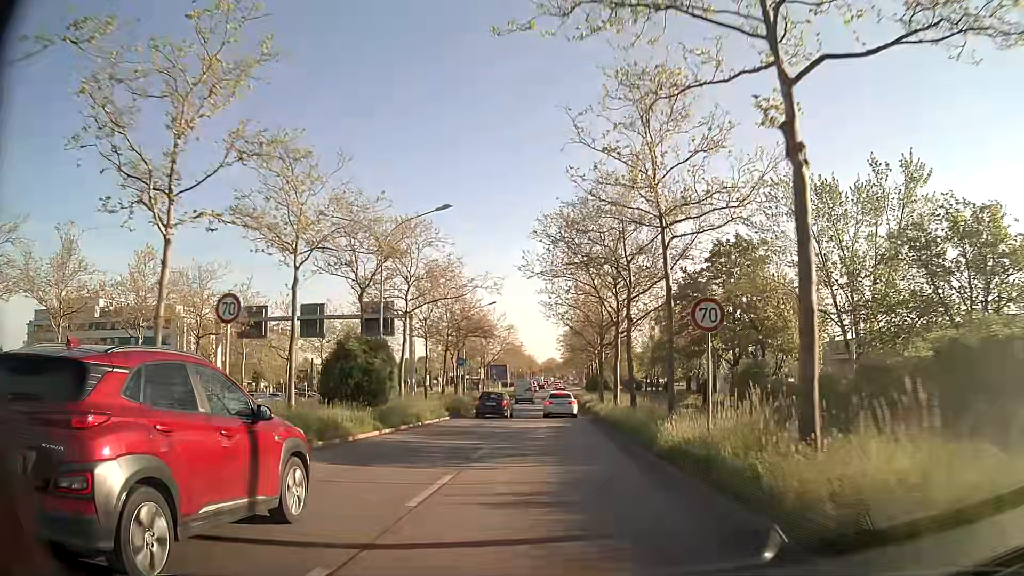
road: primary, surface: asphalt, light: Day
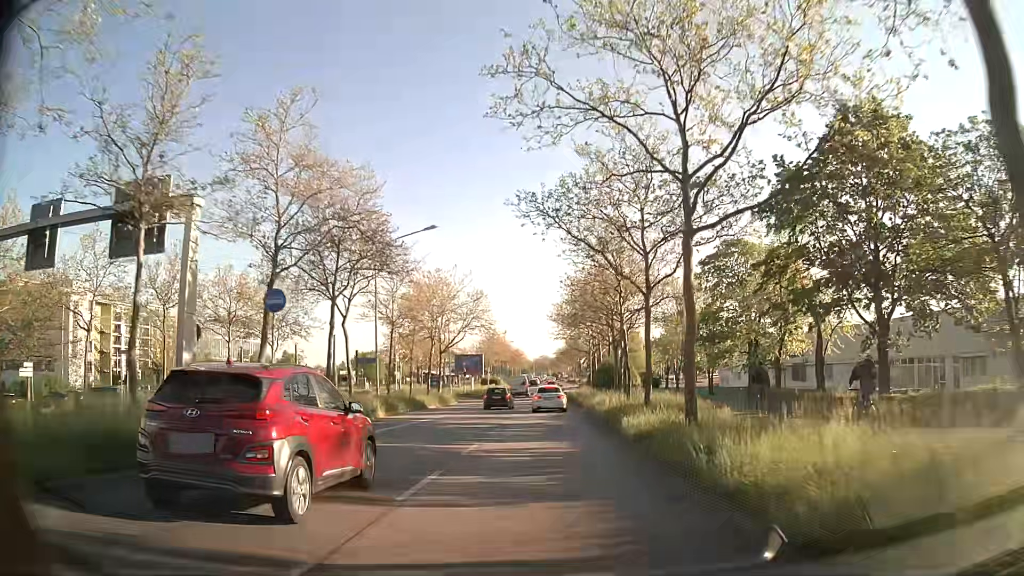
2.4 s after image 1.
(+0.3, +29.6) m; 0°
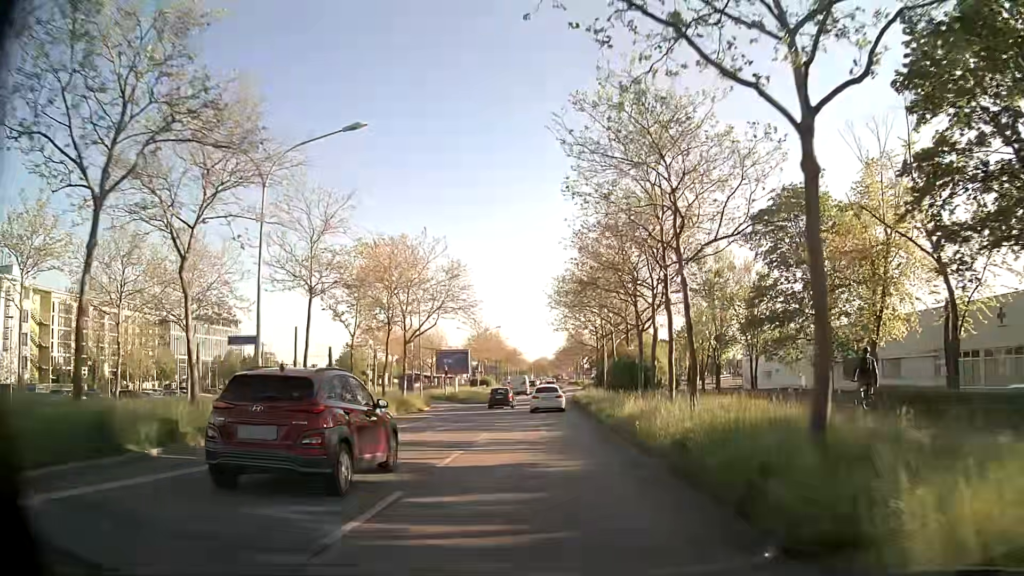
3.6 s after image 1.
(+0.1, +14.6) m; 0°
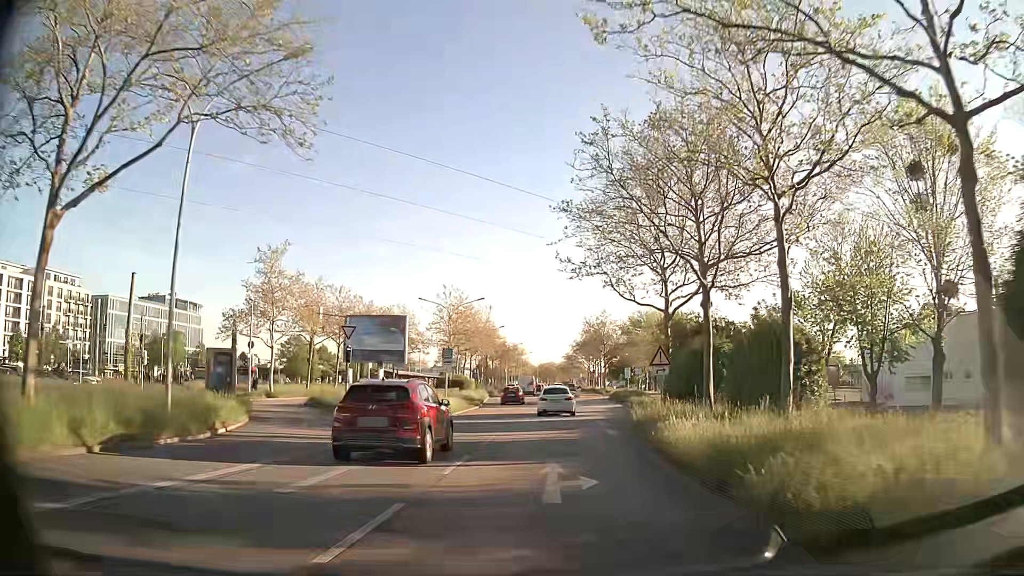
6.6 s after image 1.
(-0.4, +36.4) m; -1°
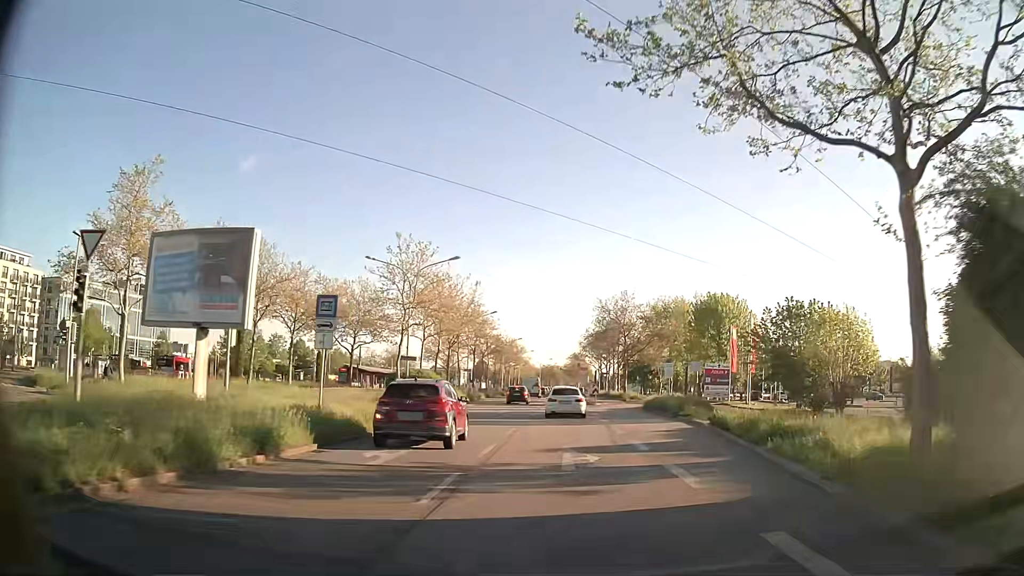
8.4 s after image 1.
(0.0, +21.6) m; 0°
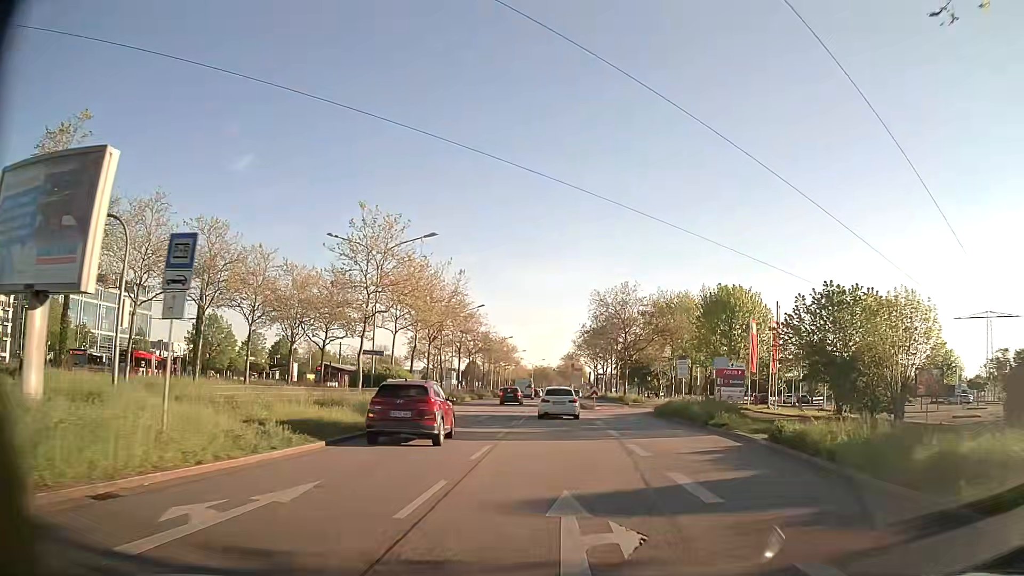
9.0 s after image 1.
(+0.1, +7.1) m; +1°
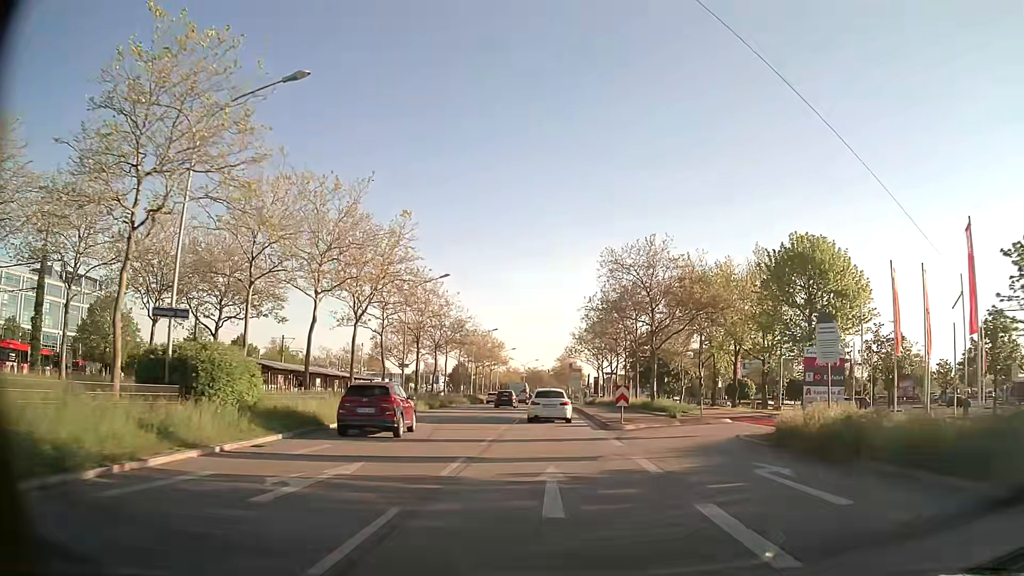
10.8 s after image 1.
(0.0, +21.1) m; +1°
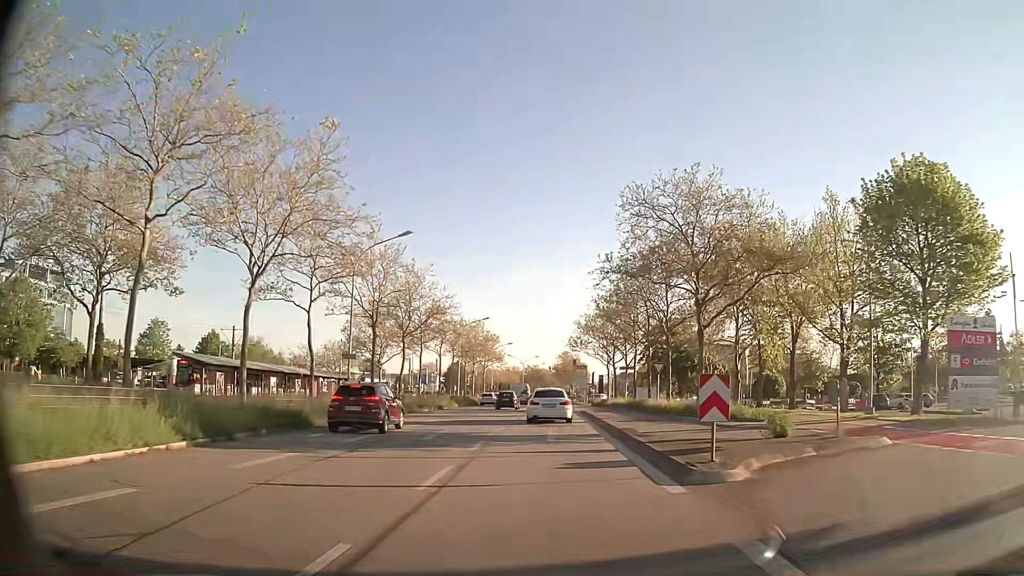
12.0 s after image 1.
(0.0, +14.1) m; -1°
(0, +10) (0, +20) (0, +30) (0, +40) (0, +50) (0, +60) (0, +70) (0, +80) (0, +90) (0, +100) m
